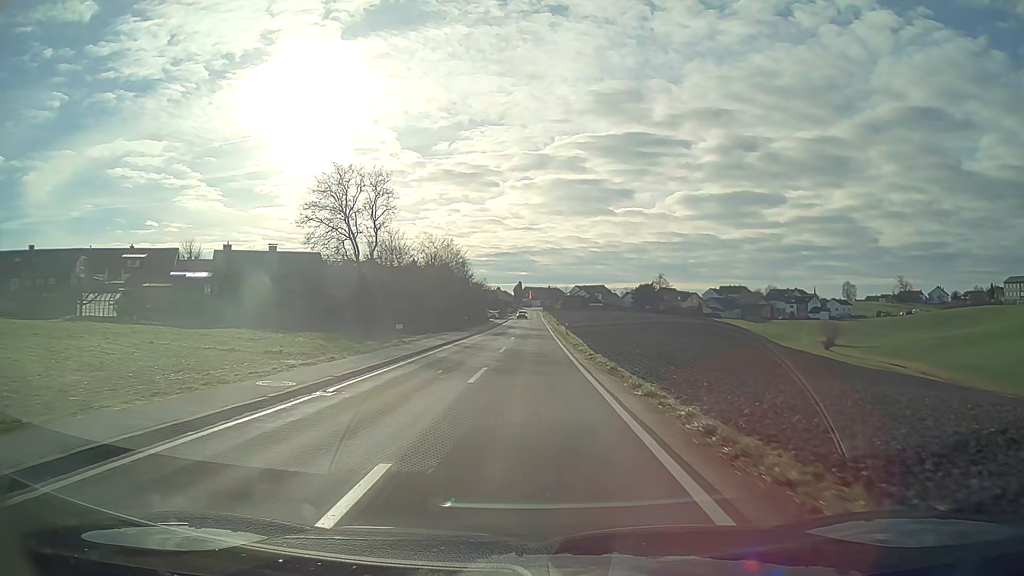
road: tertiary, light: Day
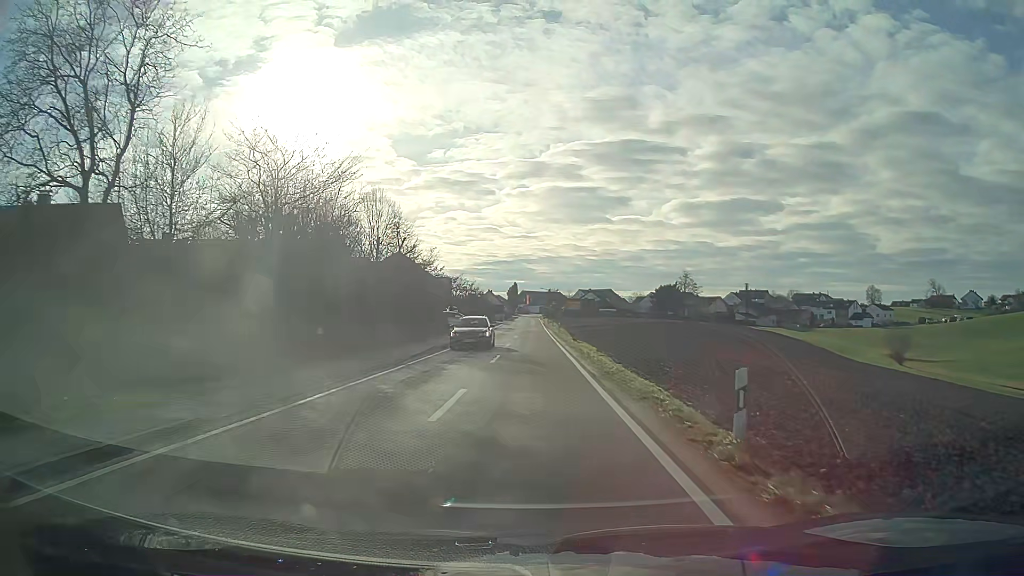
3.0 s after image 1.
(+0.1, +40.9) m; 0°
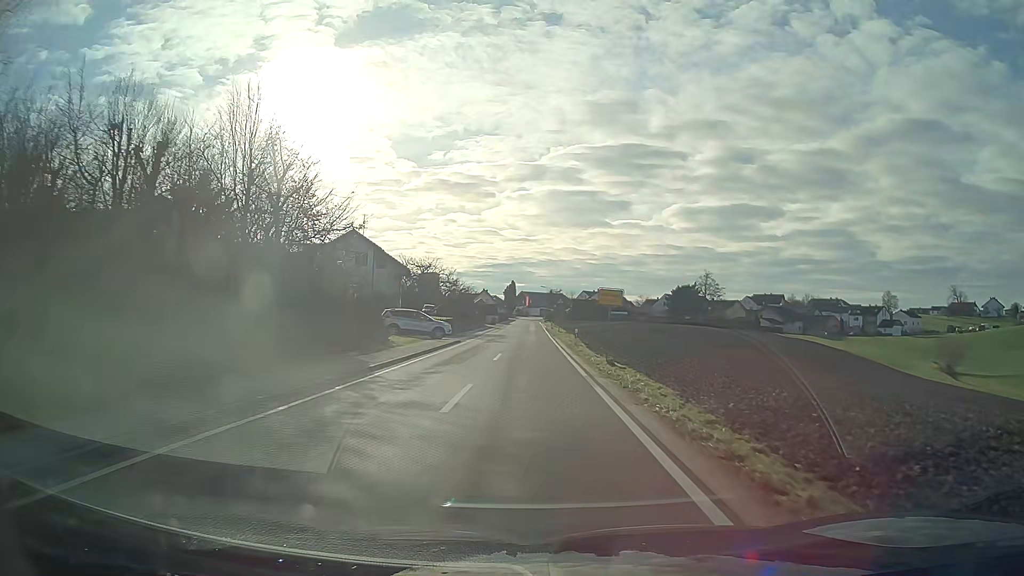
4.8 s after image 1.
(0.0, +23.0) m; 0°
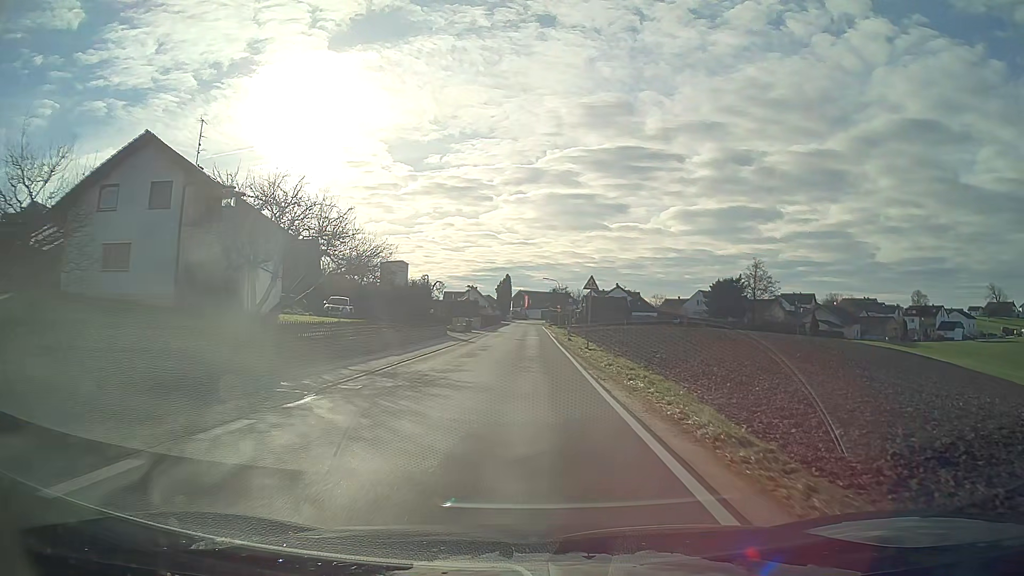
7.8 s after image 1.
(0.0, +38.0) m; 0°
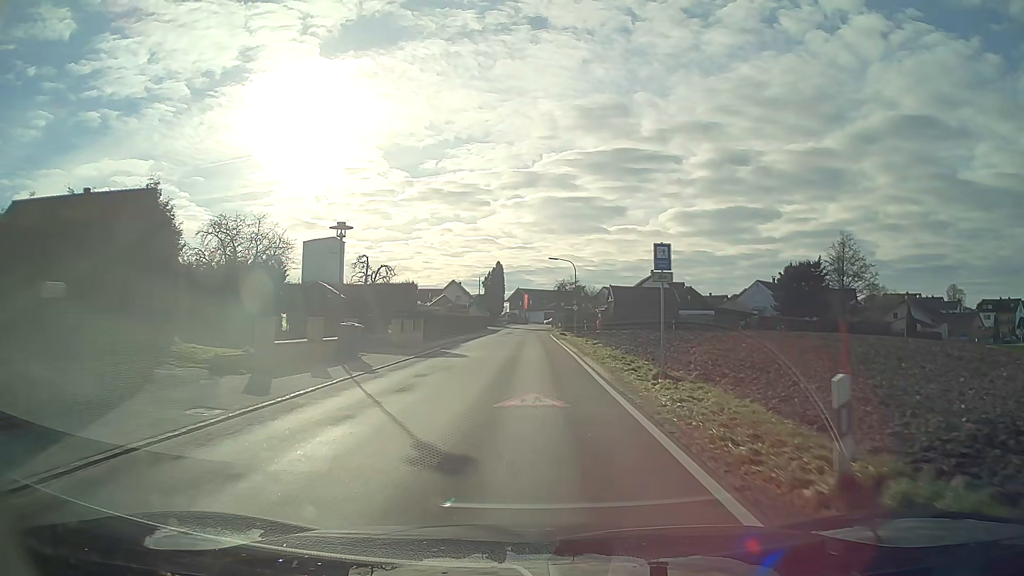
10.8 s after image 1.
(0.0, +38.7) m; 0°
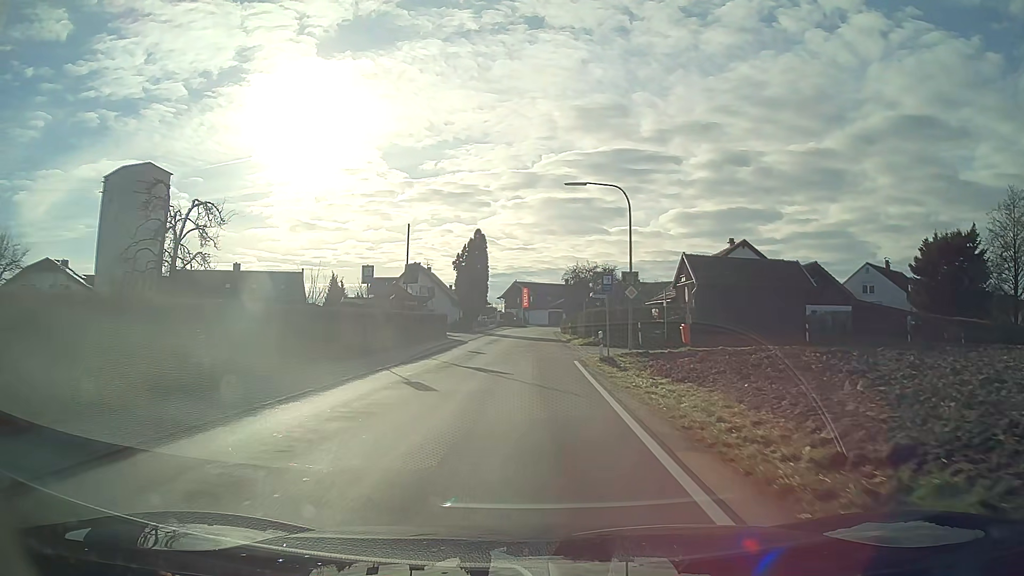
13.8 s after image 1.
(+0.1, +38.1) m; 0°
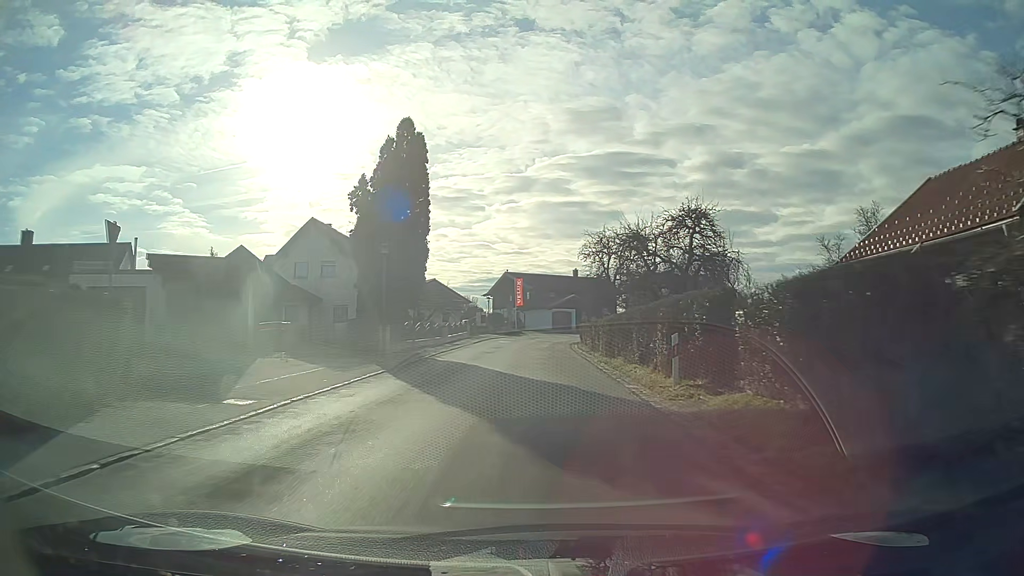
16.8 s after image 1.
(0.0, +37.4) m; +1°
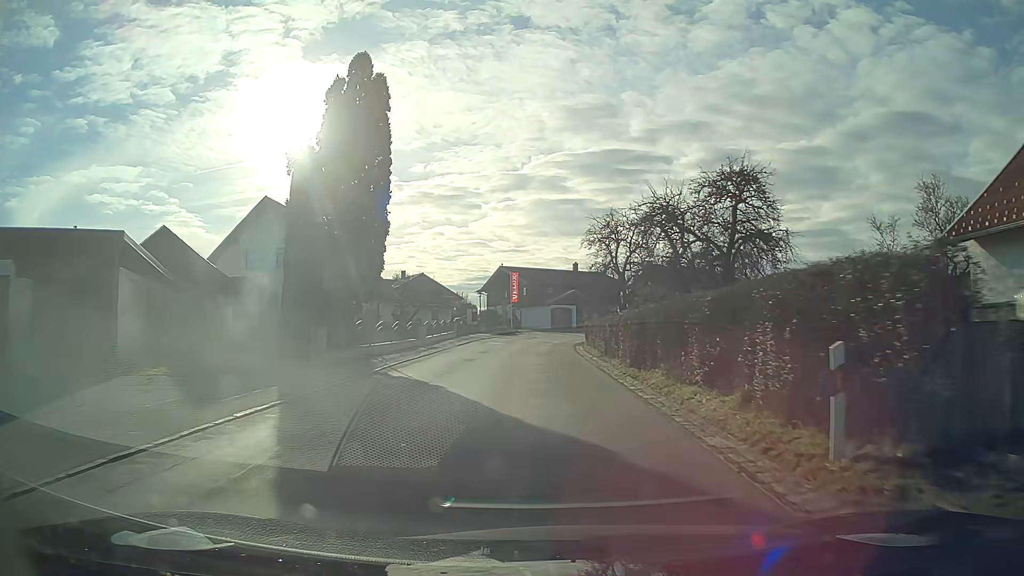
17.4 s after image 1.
(0.0, +7.4) m; 0°
